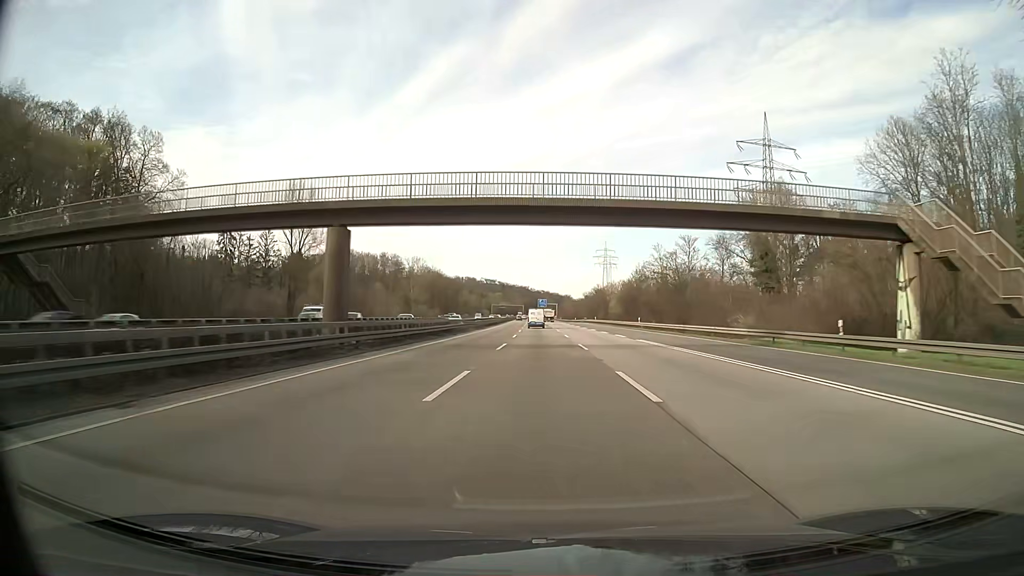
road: motorway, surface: asphalt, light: Day
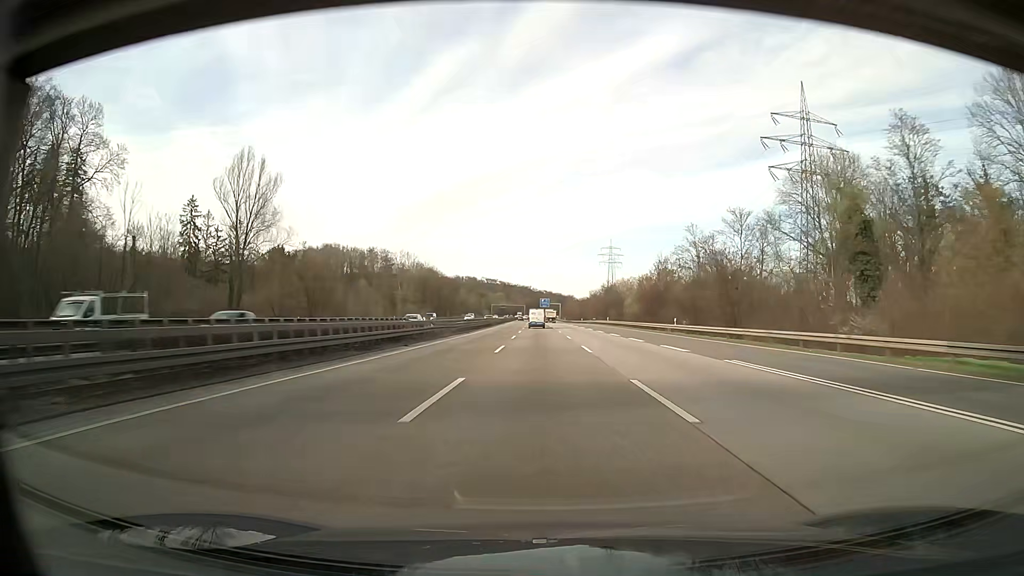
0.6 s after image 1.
(-0.1, +19.6) m; 0°
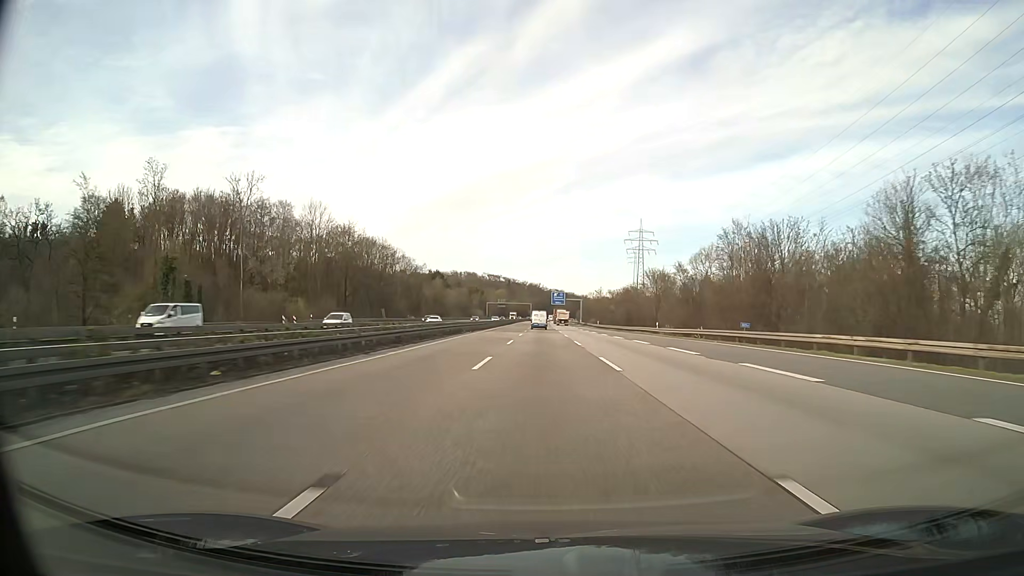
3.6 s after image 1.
(-0.6, +97.6) m; -1°
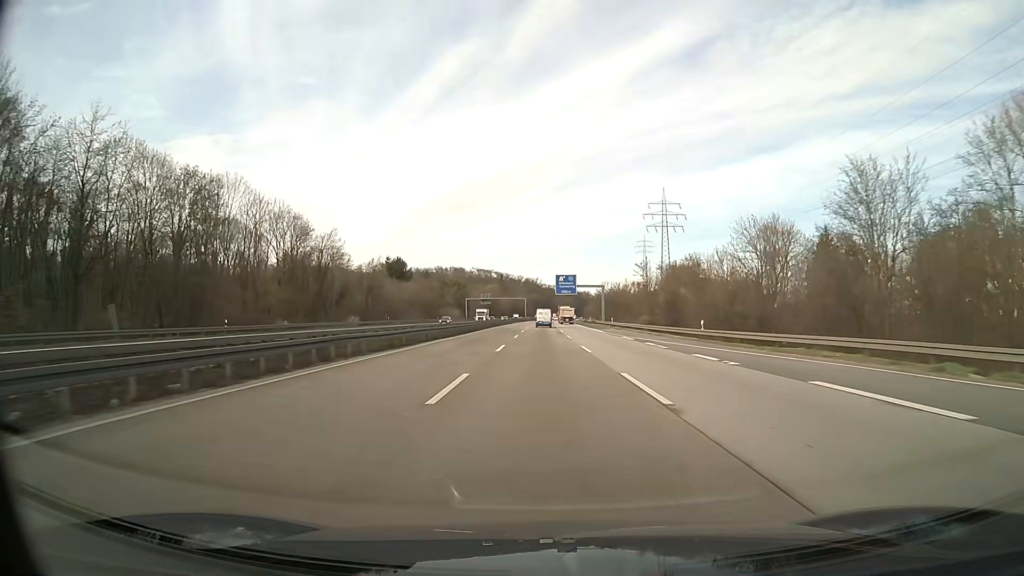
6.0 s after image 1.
(-0.1, +77.9) m; 0°
